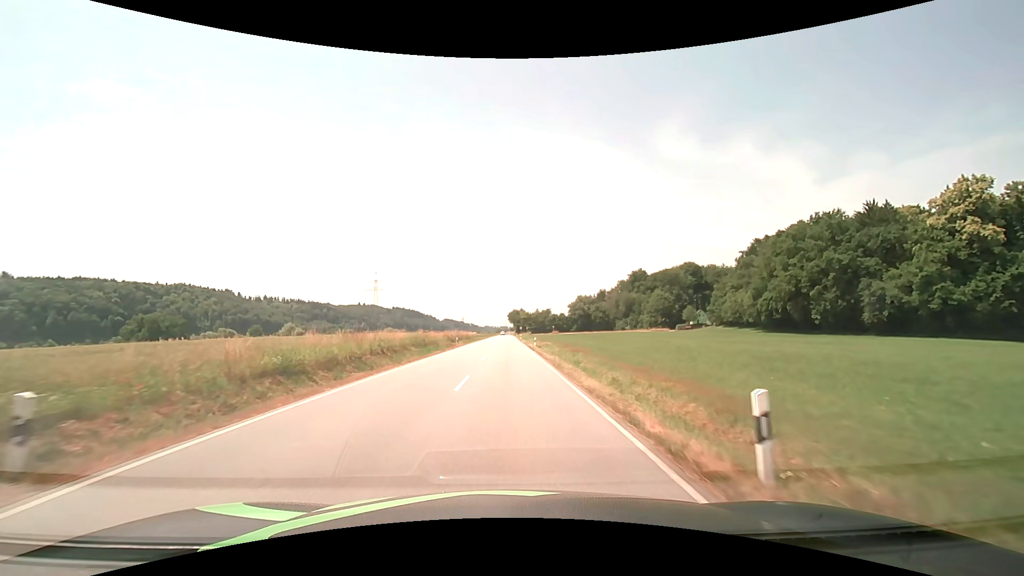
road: secondary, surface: asphalt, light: Day
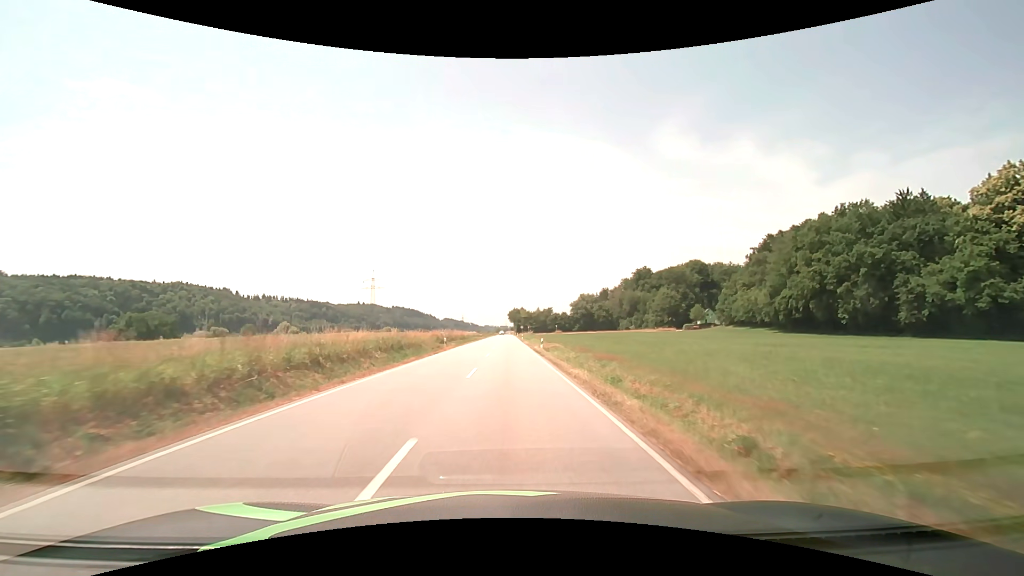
(0.0, +9.2) m; 0°
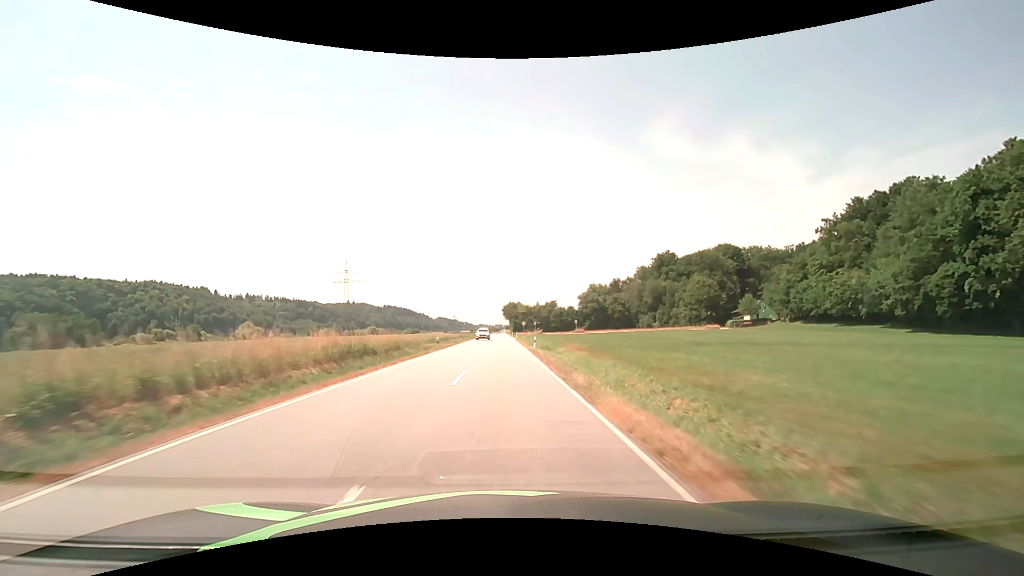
(+0.3, +50.5) m; +1°
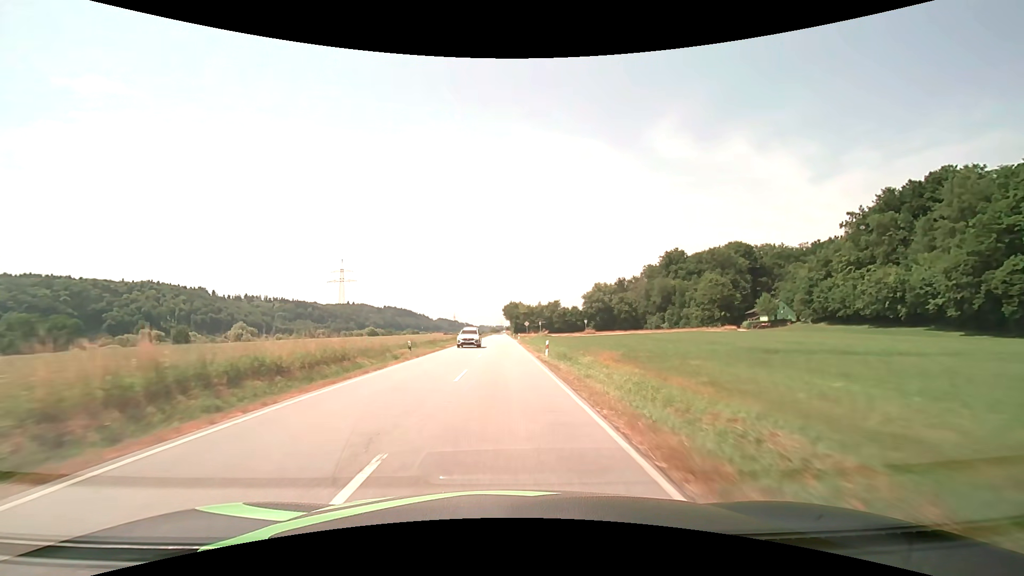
(0.0, +10.9) m; 0°
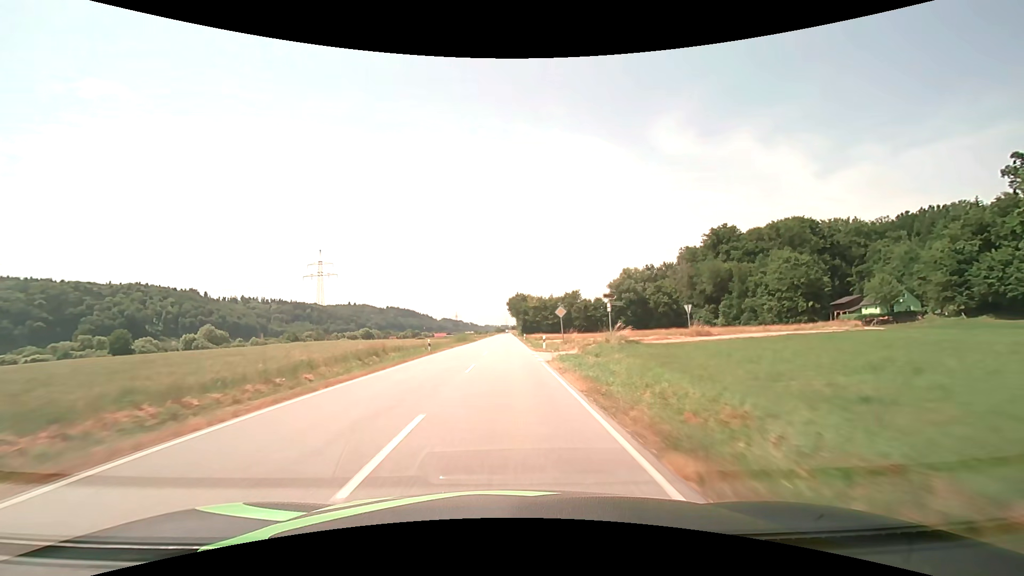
(-0.1, +46.0) m; 0°
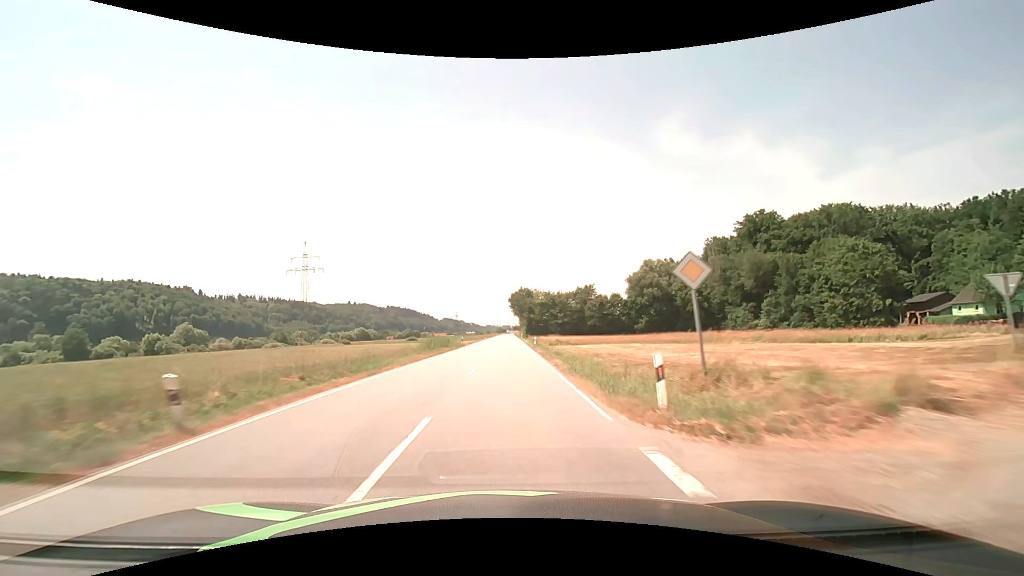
(-0.1, +24.2) m; 0°
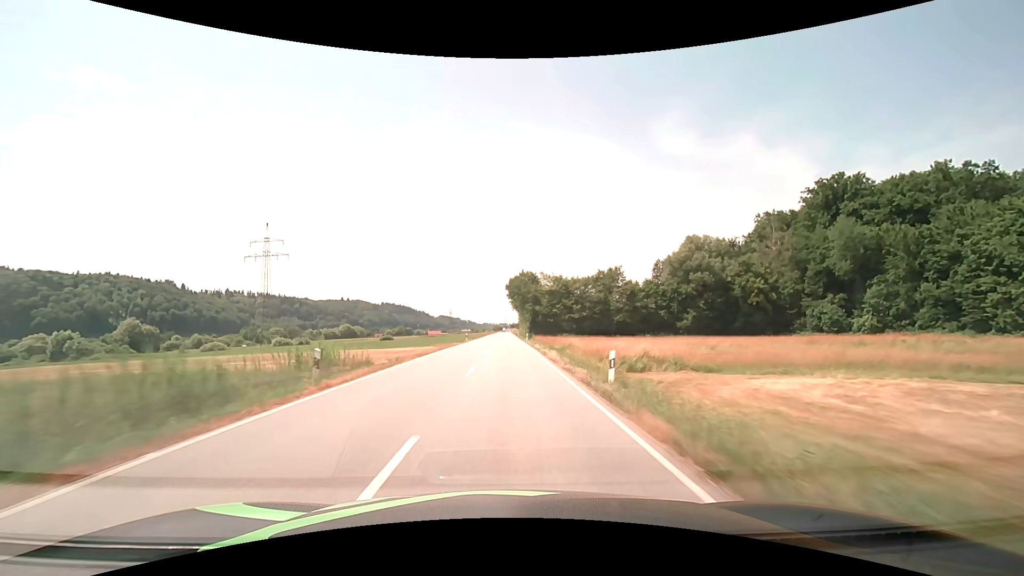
(0.0, +37.8) m; 0°
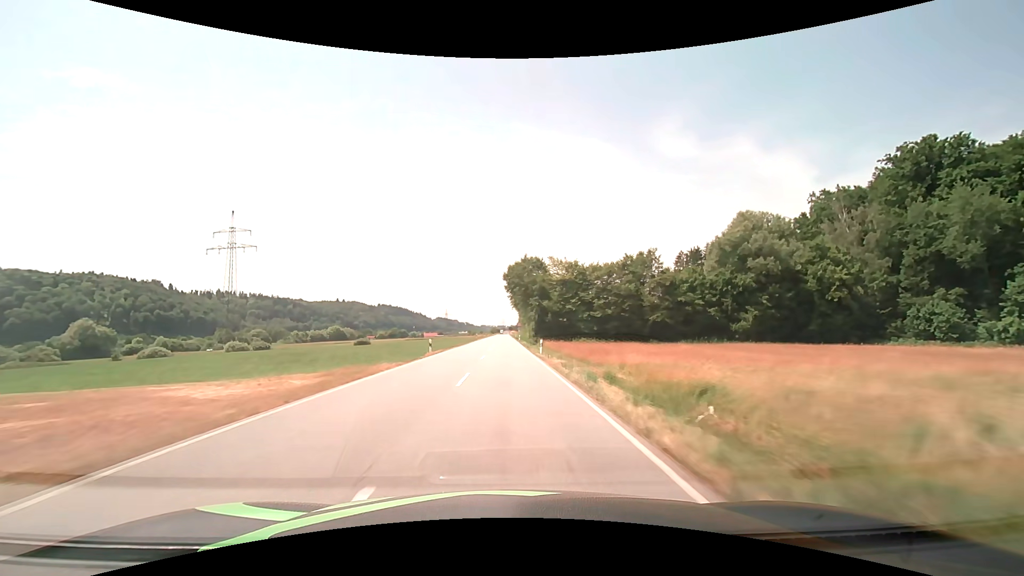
(0.0, +26.1) m; 0°
(0, +10) (0, +20) (0, +30) (0, +40) (0, +50) (0, +60) (0, +70) (0, +80) (0, +90) (0, +100) m
